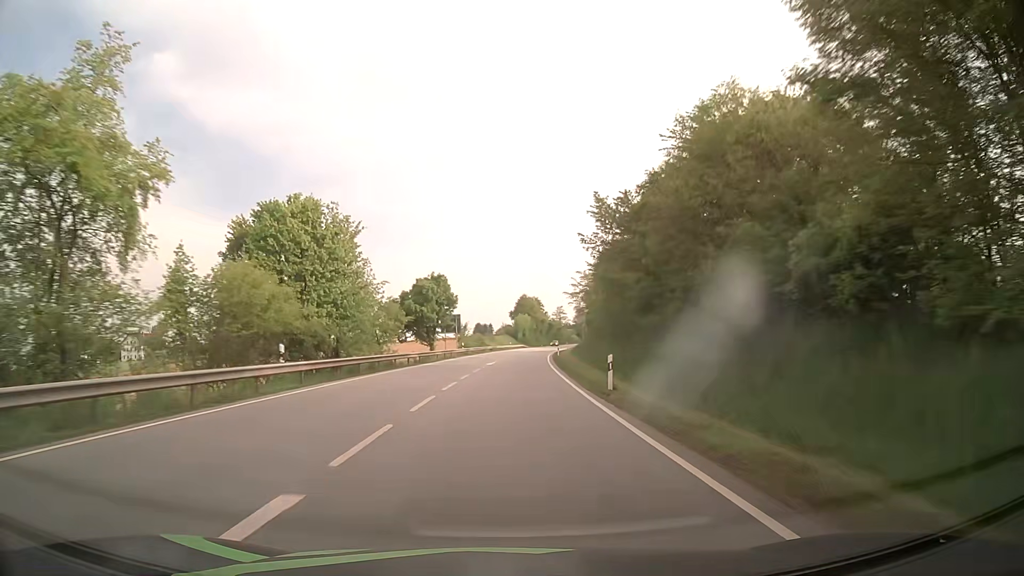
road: primary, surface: asphalt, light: Day
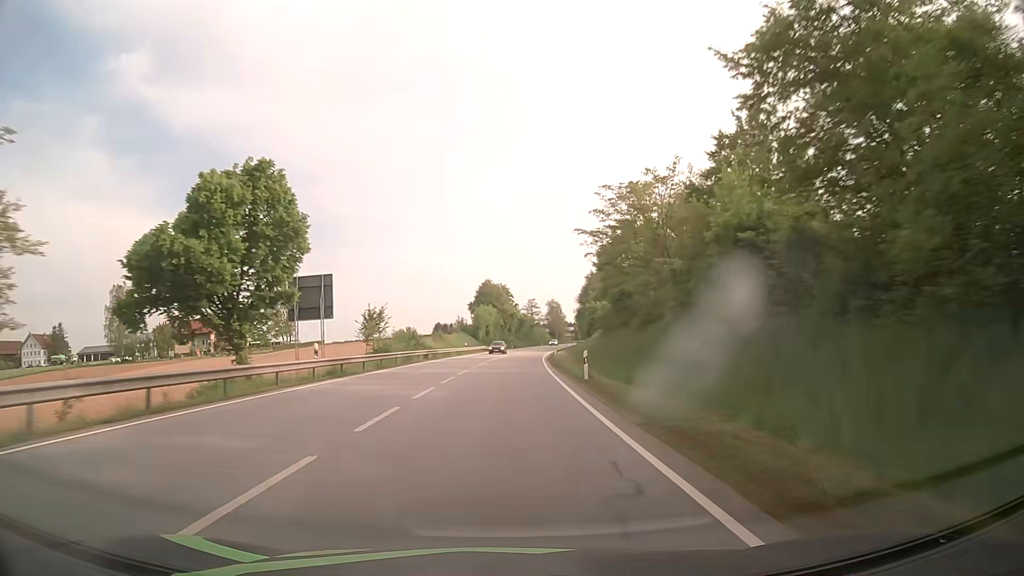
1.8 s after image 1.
(+1.3, +45.4) m; +3°
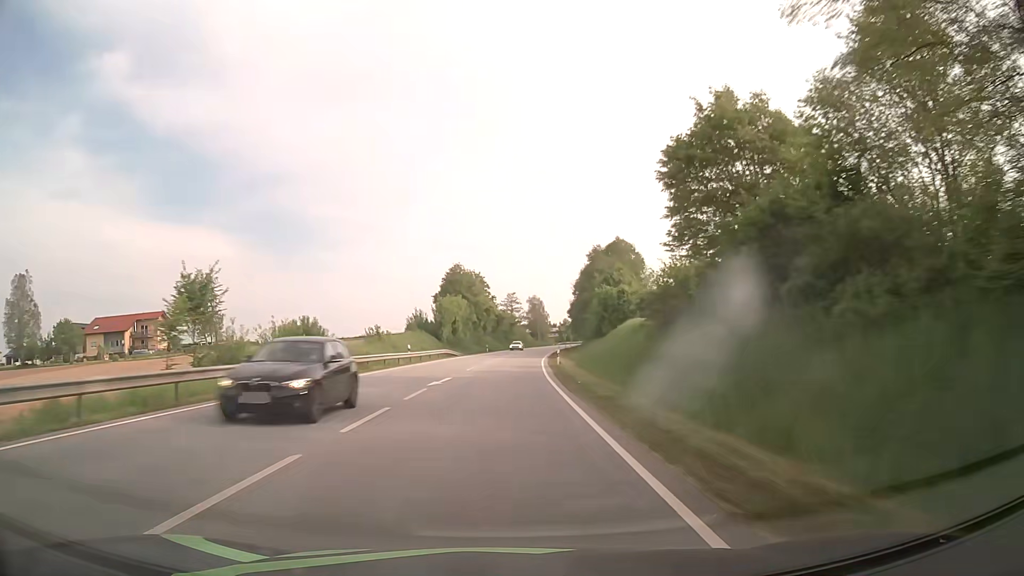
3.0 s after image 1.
(+0.5, +30.0) m; +2°
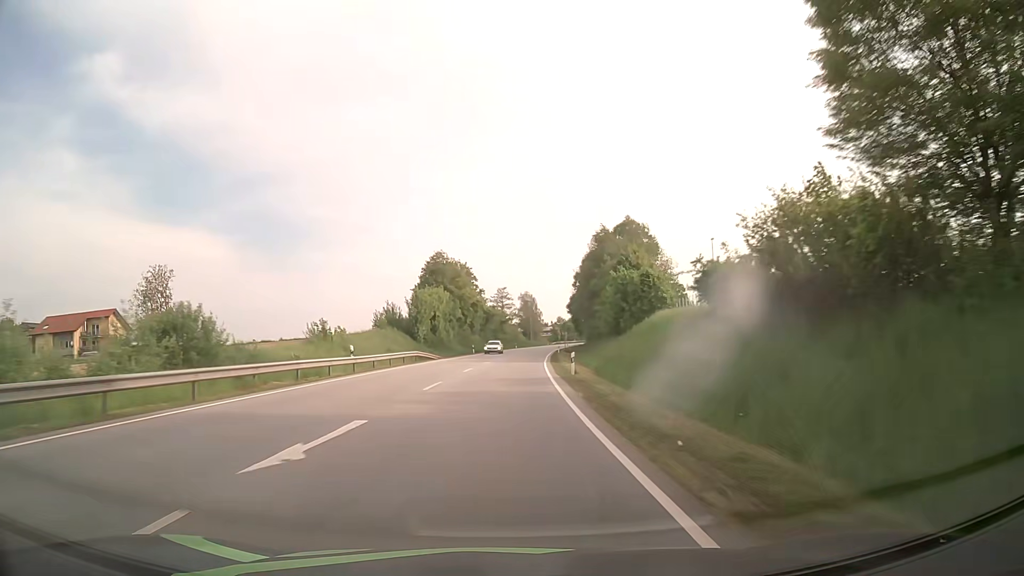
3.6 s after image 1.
(+0.2, +14.9) m; +1°
